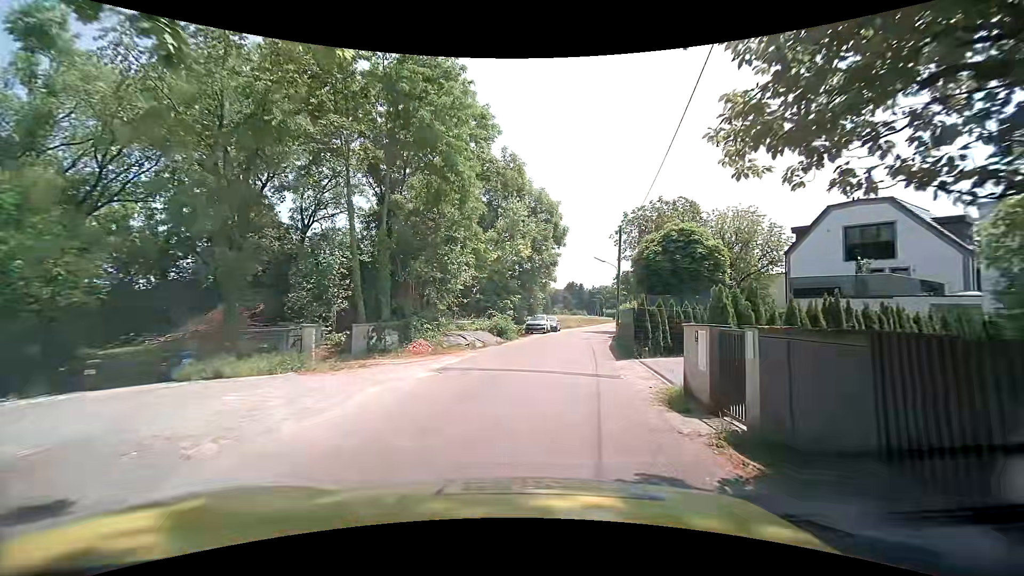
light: Day
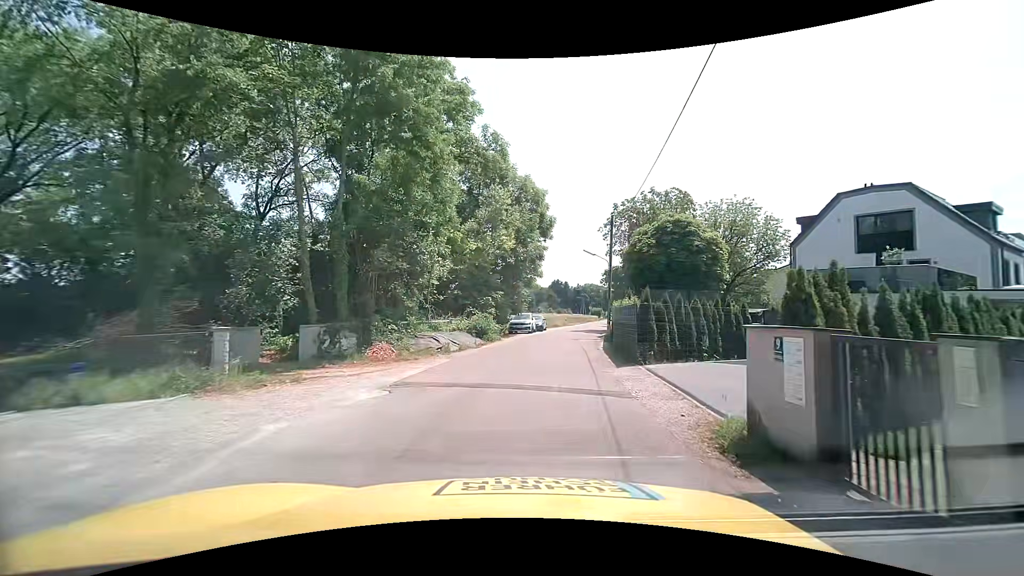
(0.0, +3.2) m; +1°
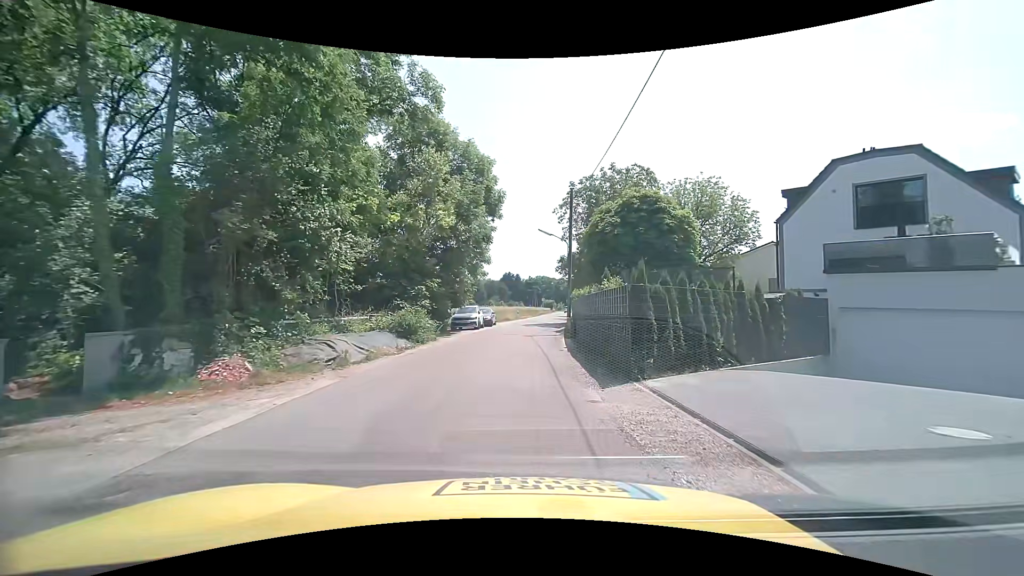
(+0.3, +5.8) m; +6°
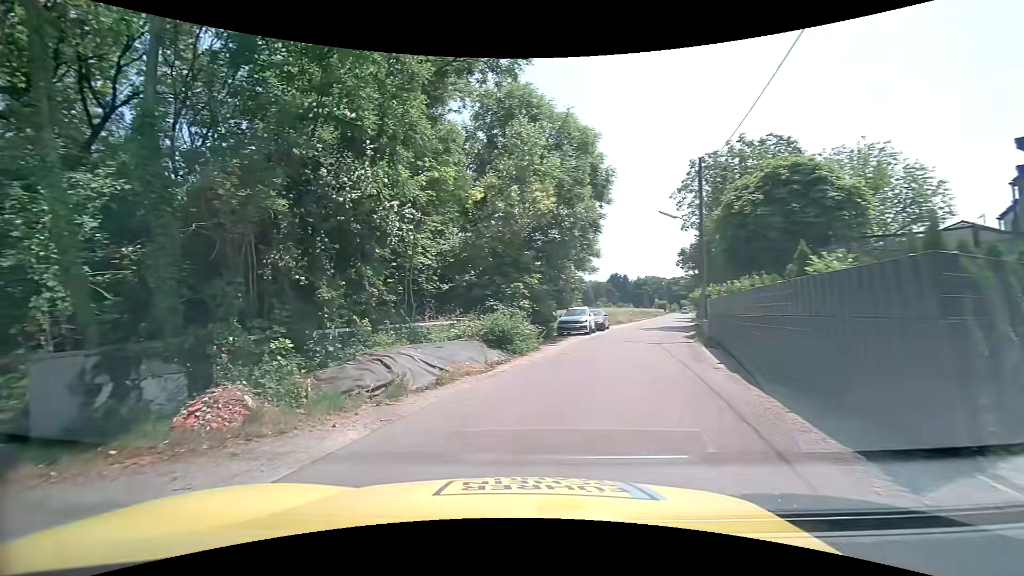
(-0.3, +4.6) m; -14°
